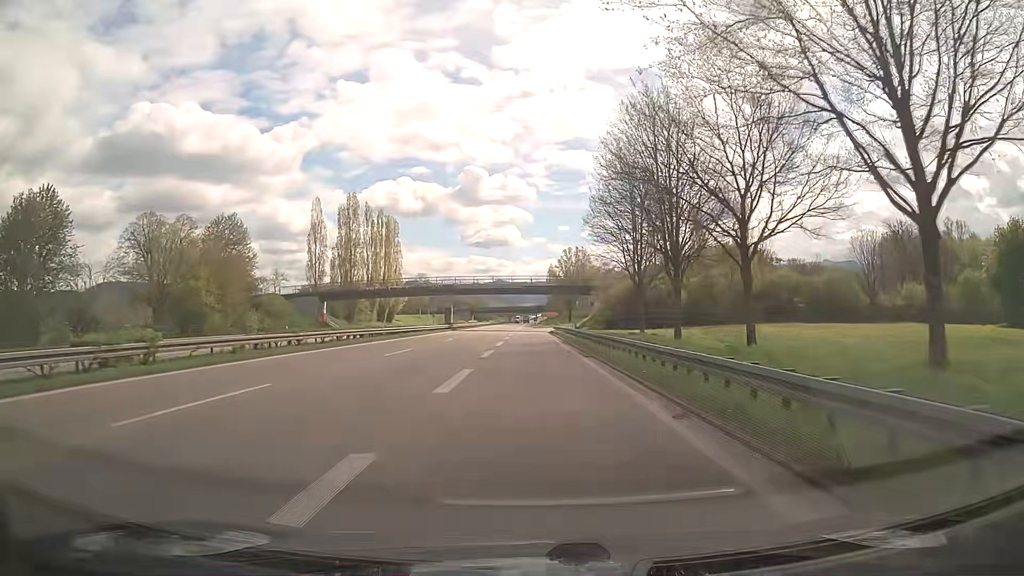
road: trunk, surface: asphalt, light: Day
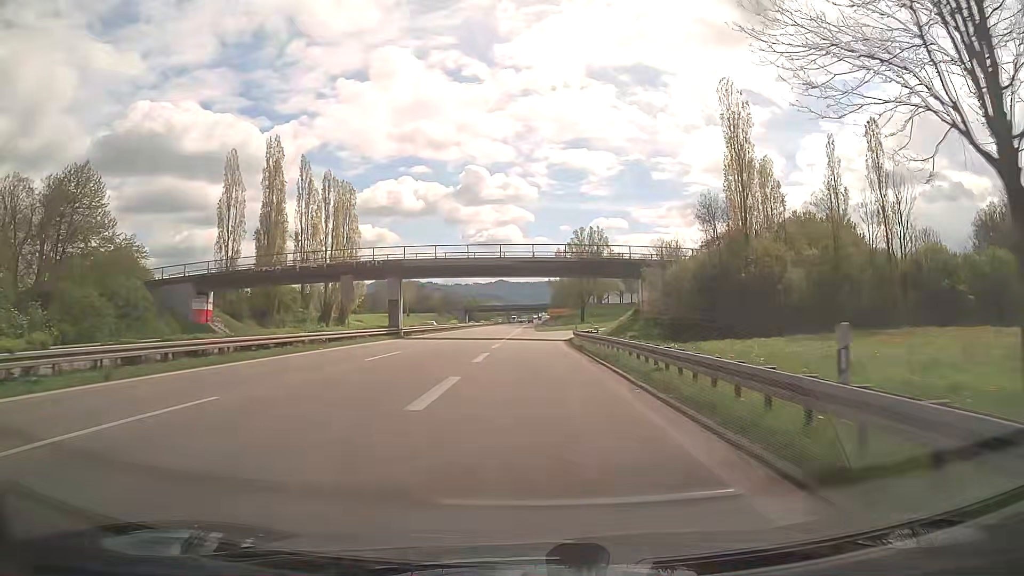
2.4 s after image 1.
(-0.2, +37.1) m; 0°
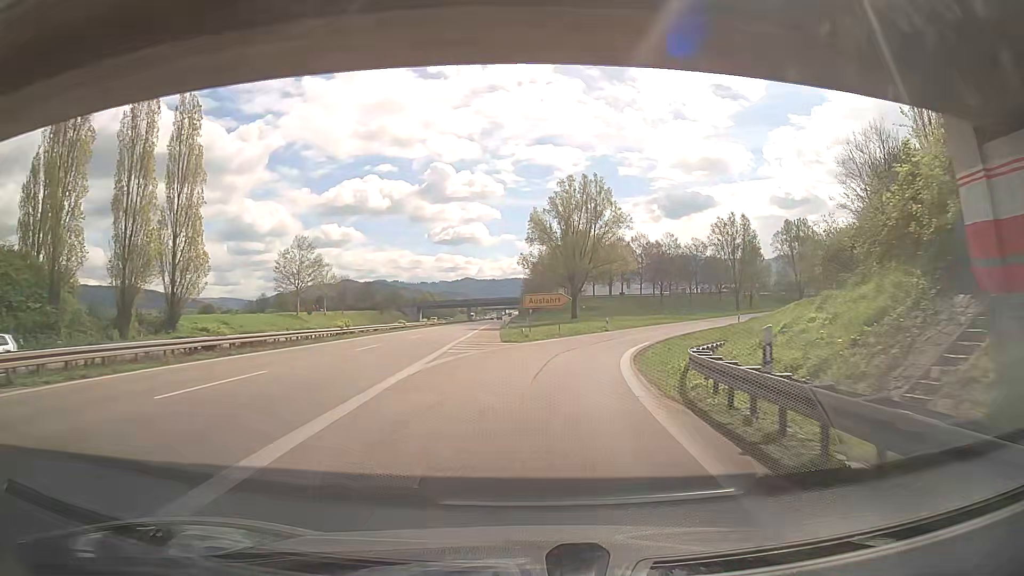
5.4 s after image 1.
(+0.4, +46.3) m; +2°
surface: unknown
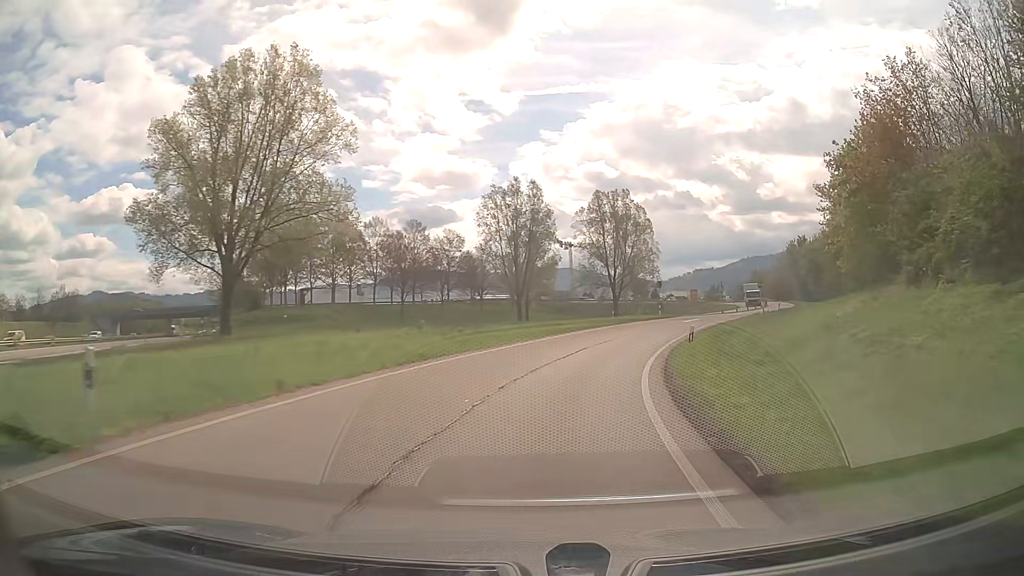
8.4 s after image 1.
(+7.8, +45.4) m; +22°
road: trunk_link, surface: asphalt
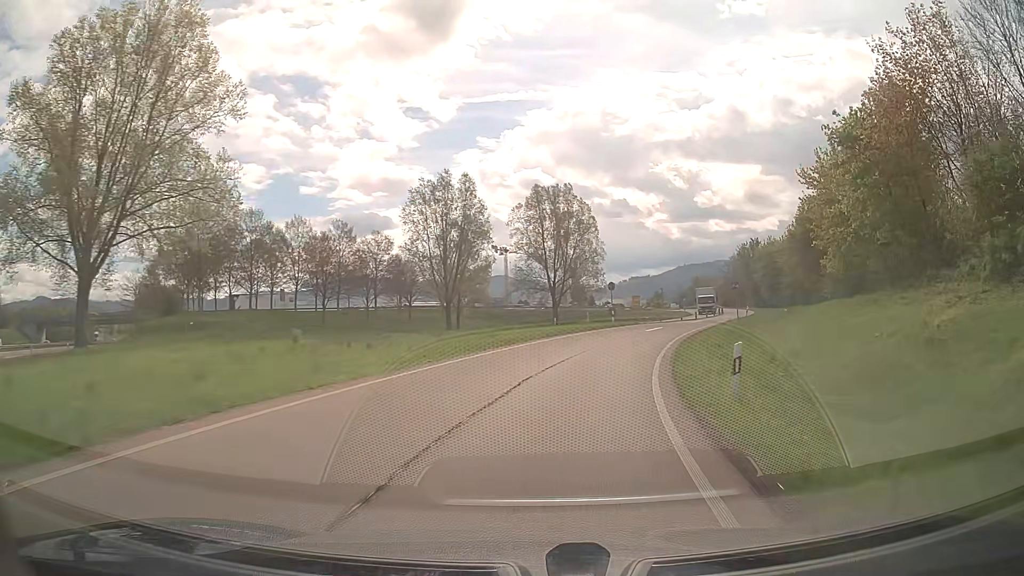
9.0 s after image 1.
(+0.5, +9.2) m; +5°
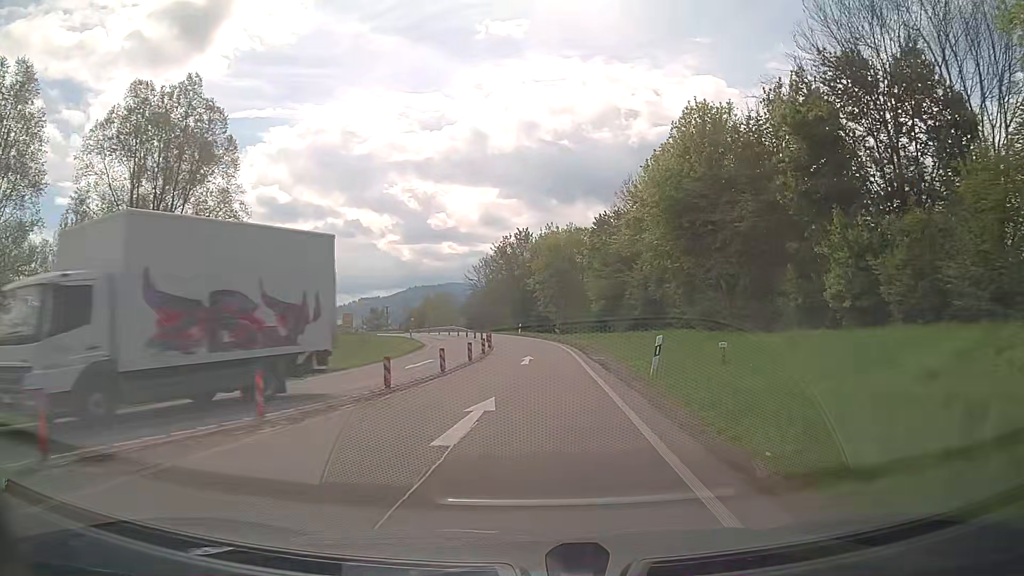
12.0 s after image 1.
(+10.1, +44.1) m; +23°
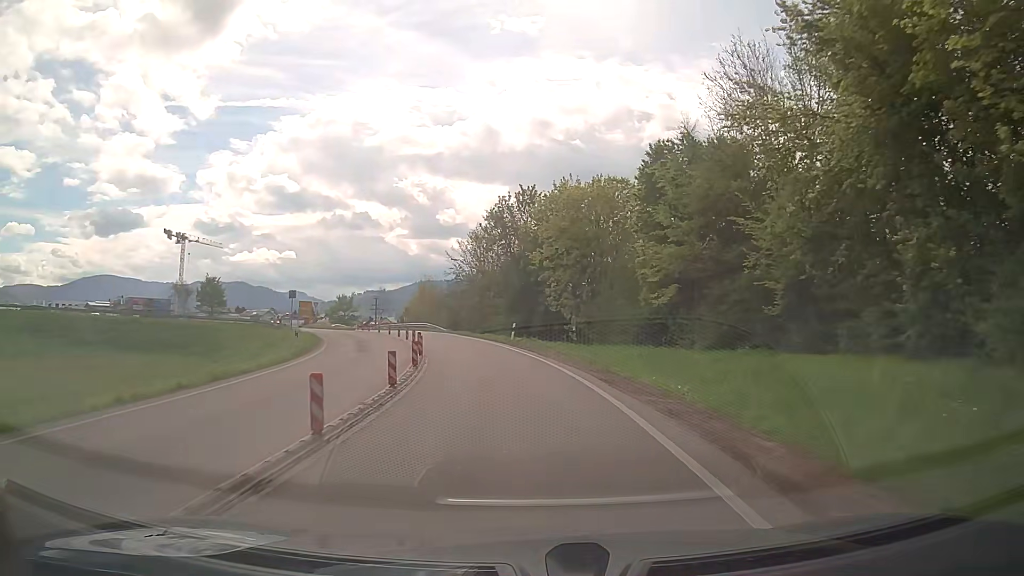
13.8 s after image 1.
(+0.3, +27.4) m; 0°
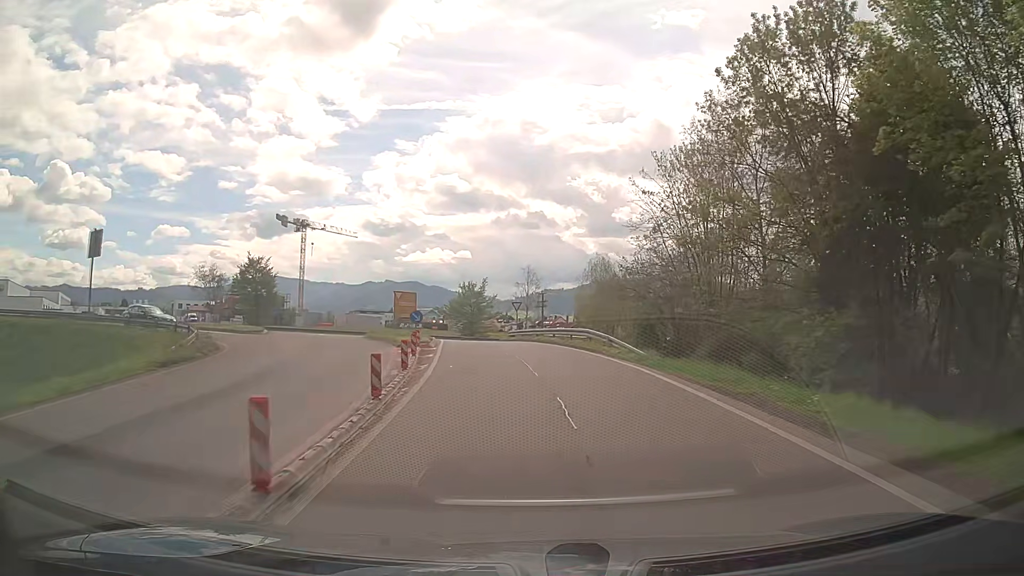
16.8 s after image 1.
(-4.9, +37.9) m; -16°
(0, +10) (-1, +20) (-2, +30) (-3, +40) (-6, +50) (-13, +56) (-23, +56) (-32, +52) (-41, +48) (-50, +44) m
